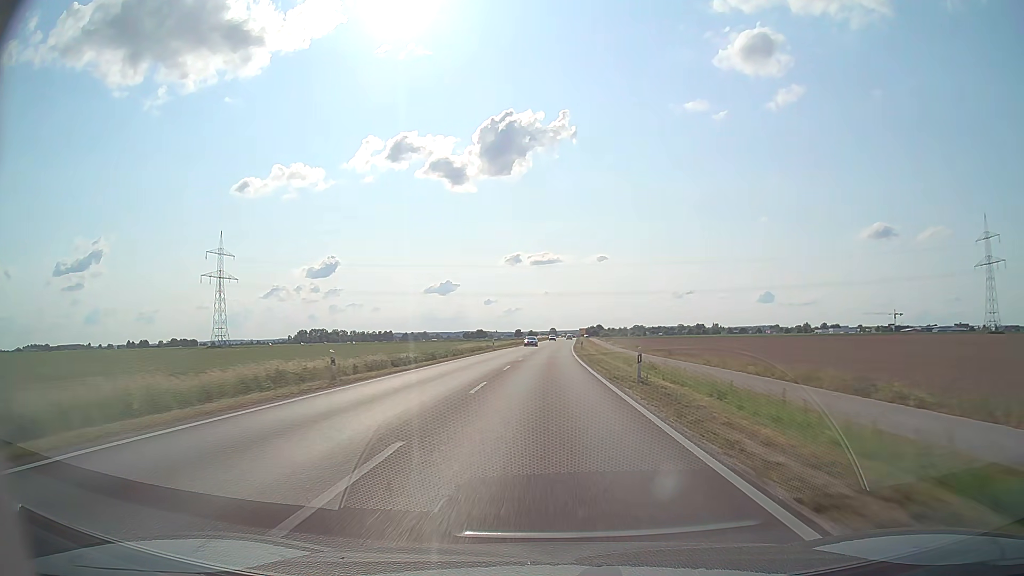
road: secondary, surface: asphalt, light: Day
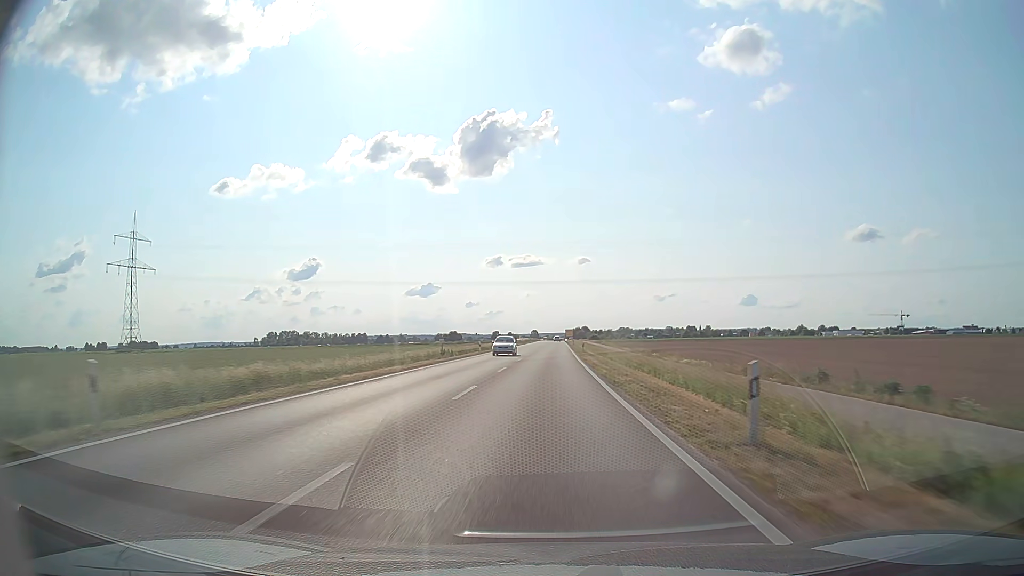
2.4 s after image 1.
(+0.9, +61.4) m; +2°
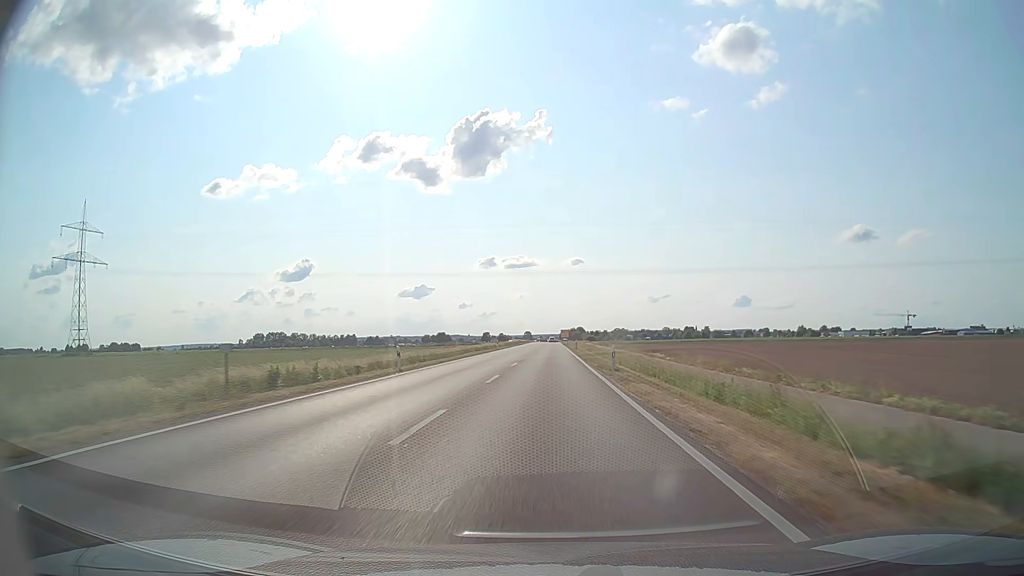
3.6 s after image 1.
(+0.2, +30.4) m; +1°
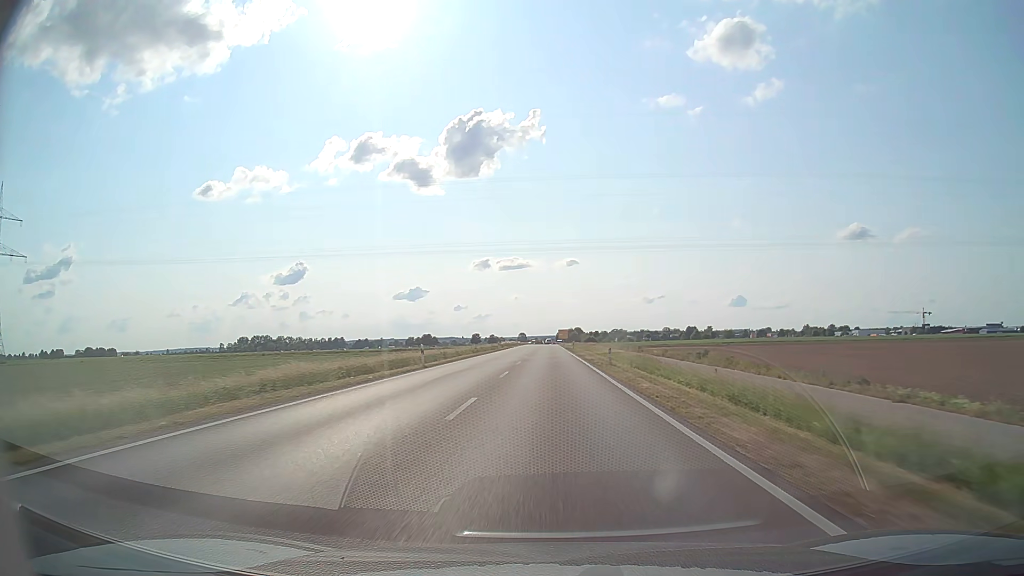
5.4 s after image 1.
(+0.2, +45.2) m; 0°
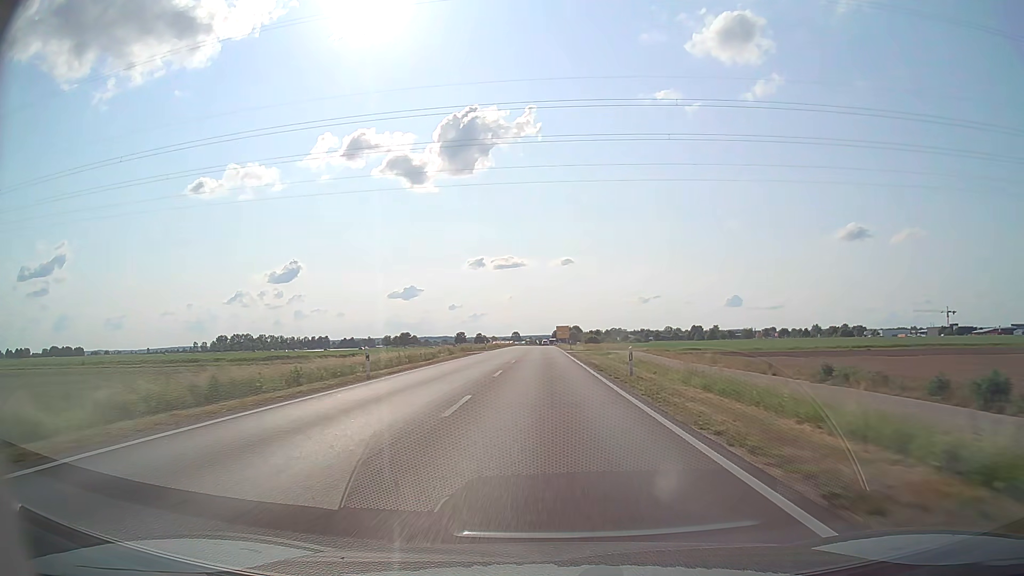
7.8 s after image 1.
(+0.2, +59.5) m; 0°
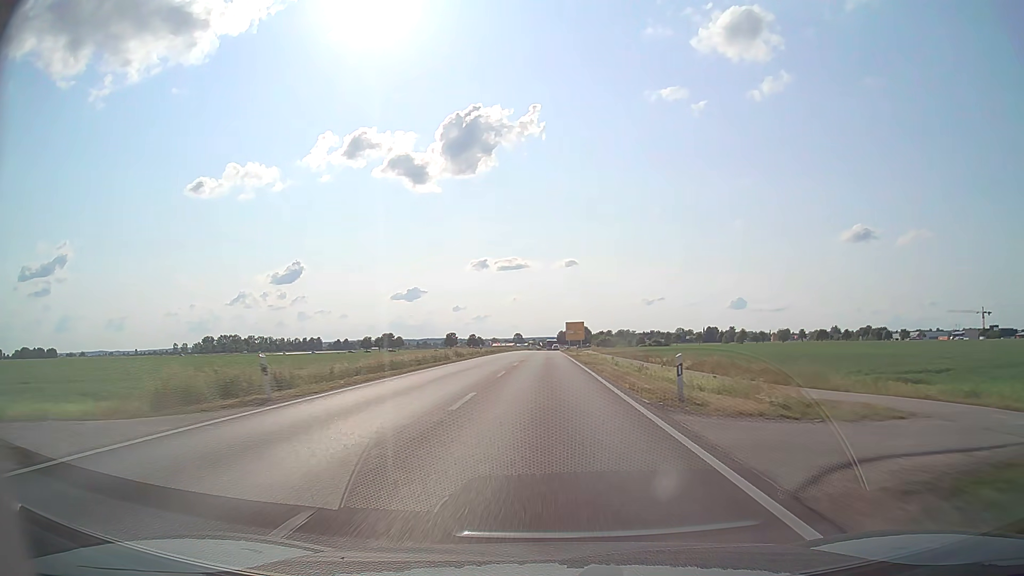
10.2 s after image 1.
(-0.1, +58.6) m; 0°
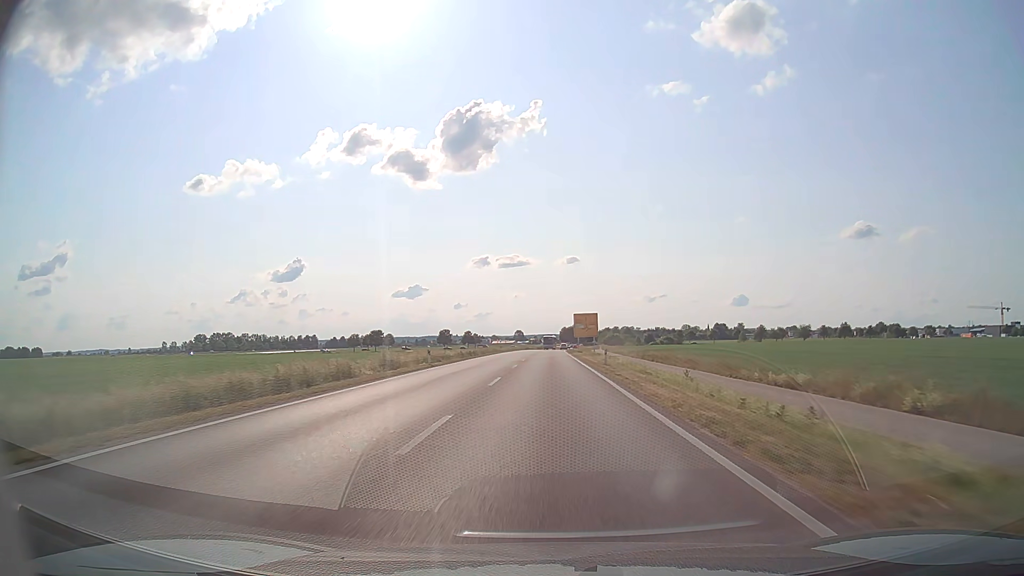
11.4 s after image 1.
(0.0, +29.2) m; 0°
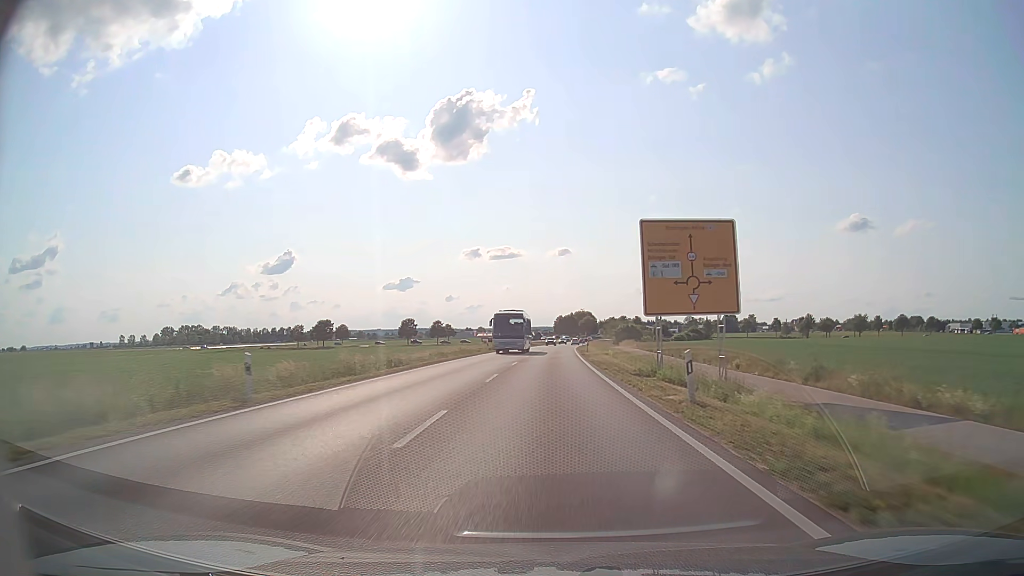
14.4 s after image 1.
(+0.3, +71.5) m; +1°
(0, +10) (0, +20) (0, +30) (0, +40) (+1, +50) (+1, +60) (+1, +70) (+2, +80) (+2, +90) (+3, +100) m
